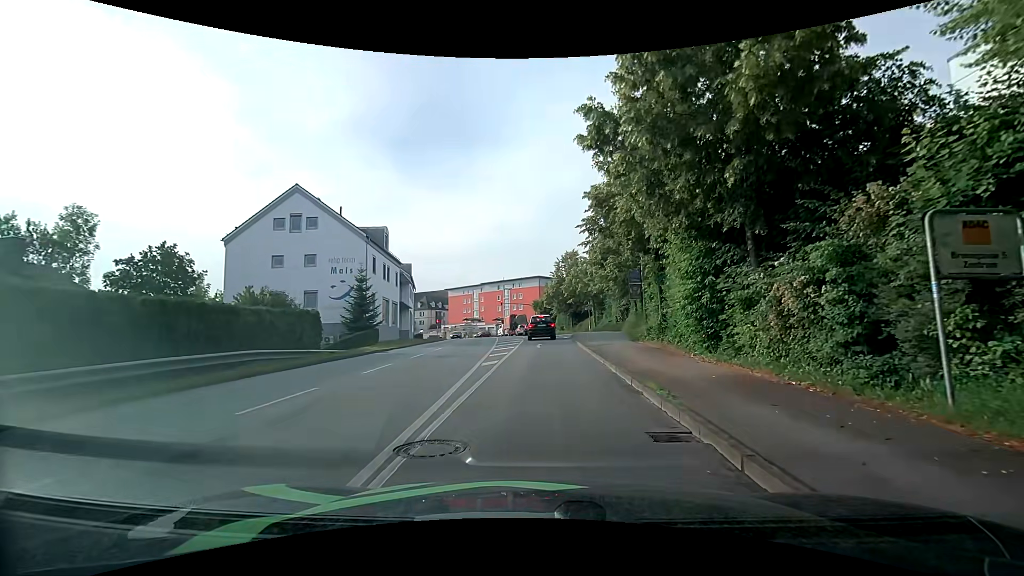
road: tertiary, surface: asphalt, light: Day
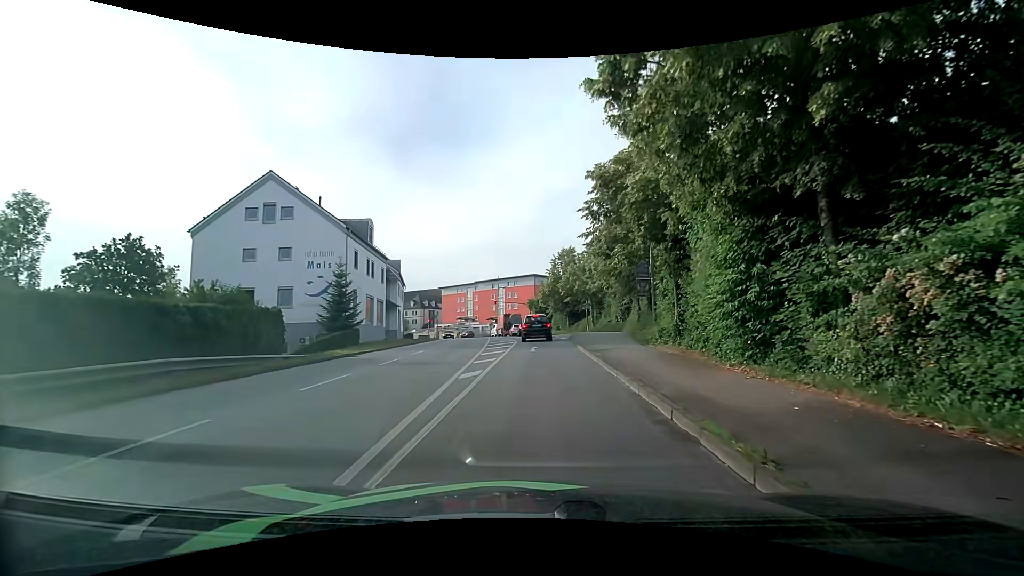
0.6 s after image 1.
(+0.1, +3.3) m; +1°
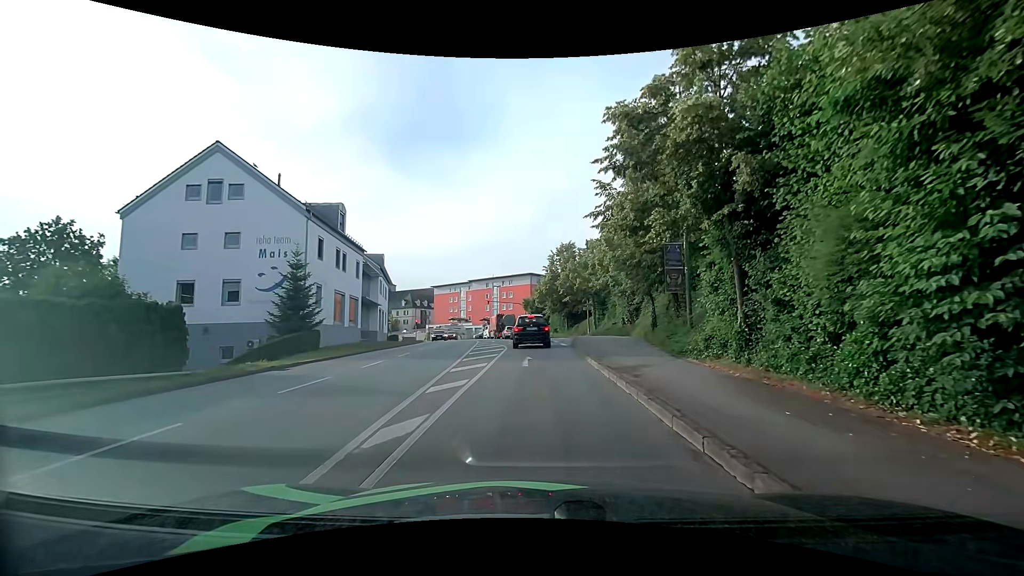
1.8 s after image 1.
(+0.1, +6.0) m; +1°
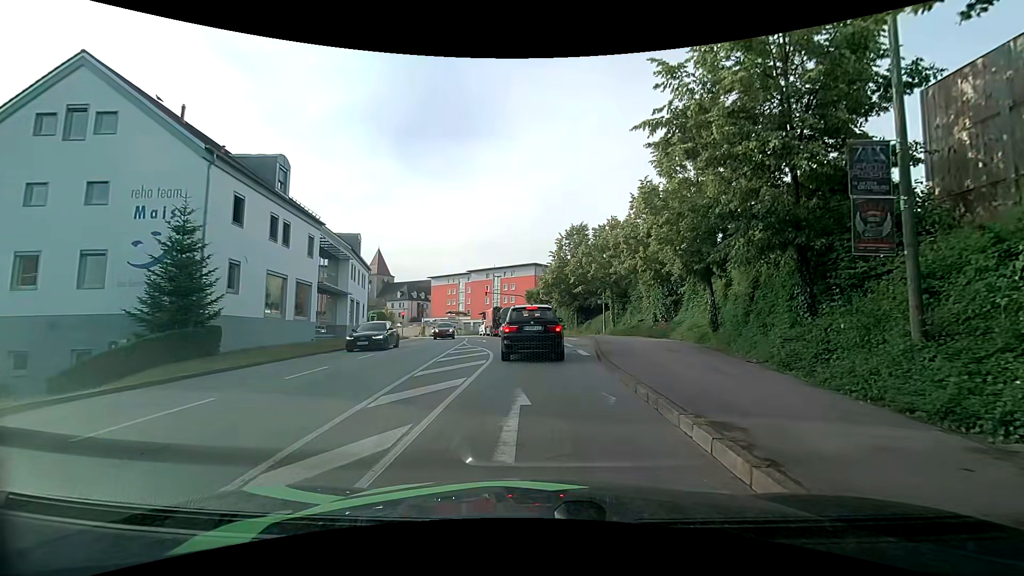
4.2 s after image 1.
(0.0, +10.1) m; 0°
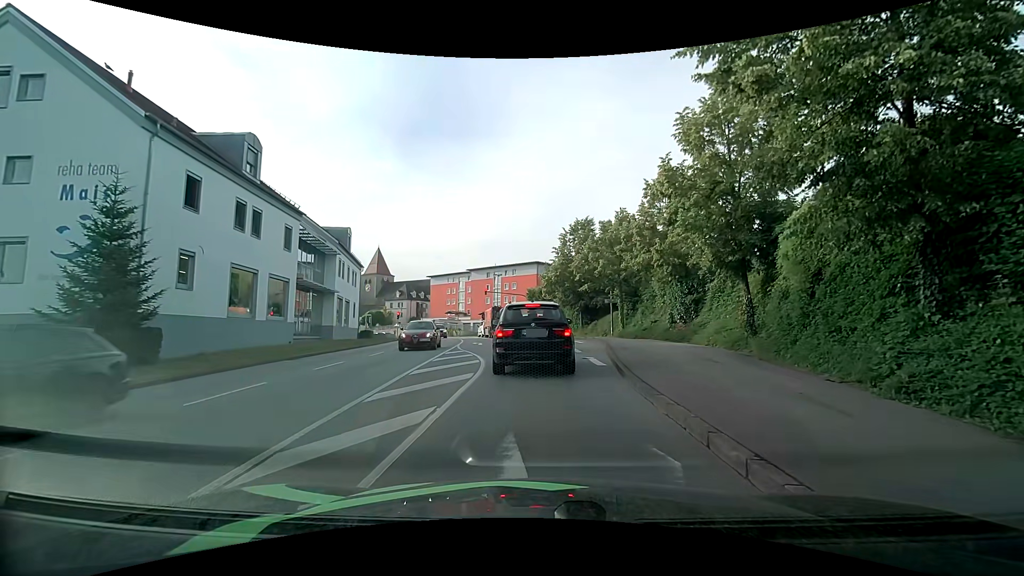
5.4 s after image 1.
(0.0, +3.5) m; -1°
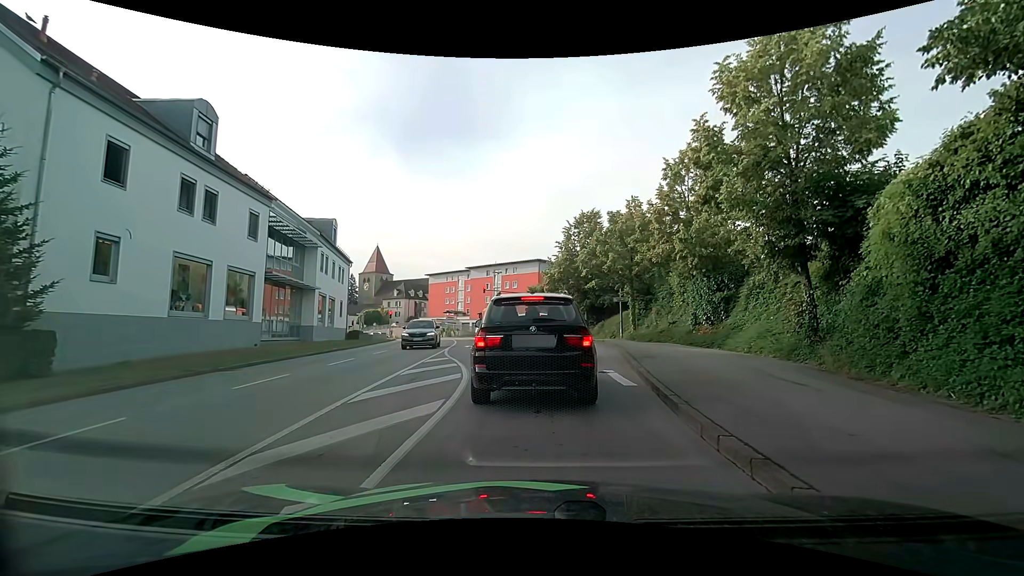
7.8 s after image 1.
(+0.1, +3.9) m; 0°
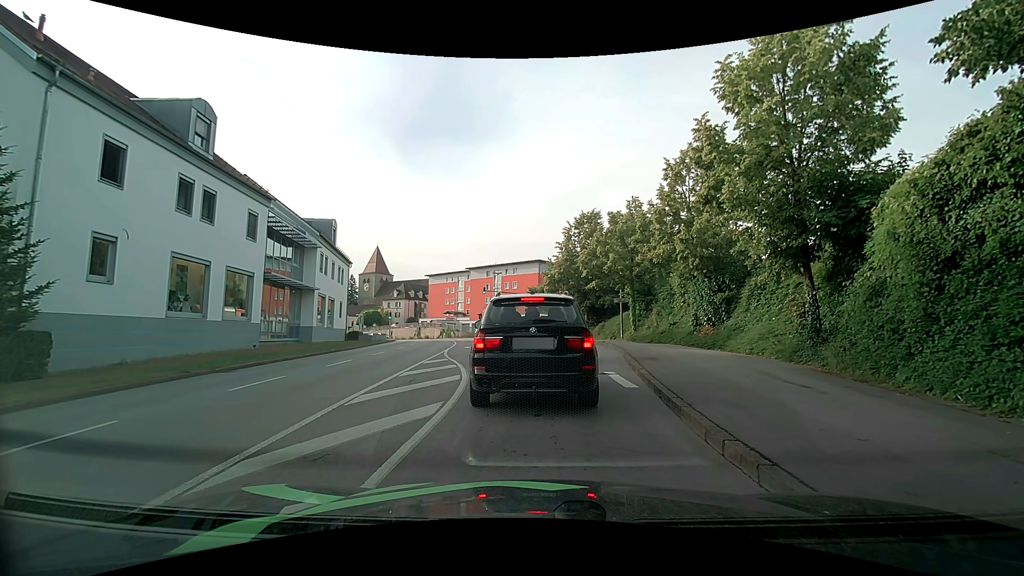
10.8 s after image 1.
(0.0, +0.2) m; 0°
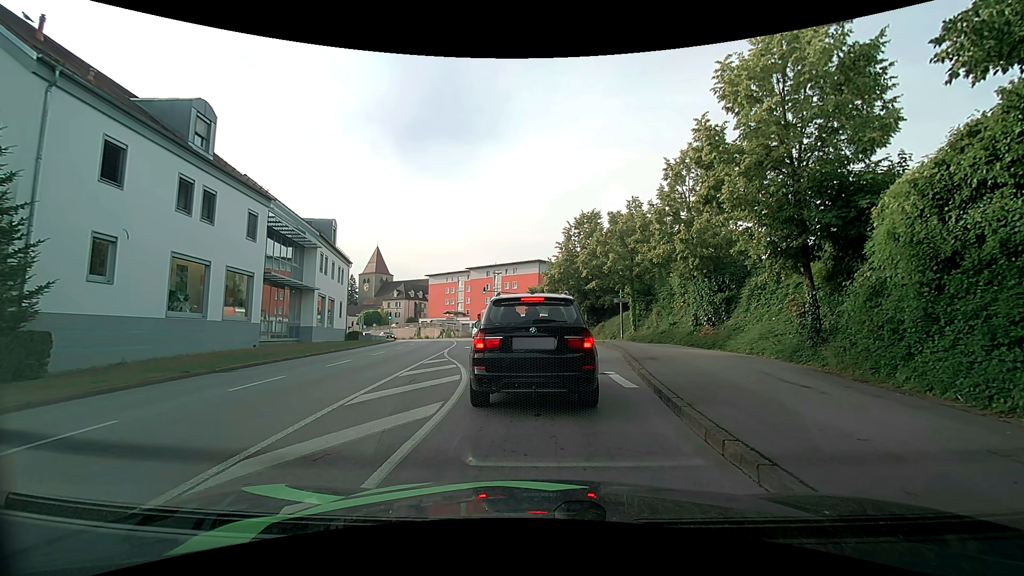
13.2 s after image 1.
(0.0, 0.0) m; 0°
(0, +10) (0, +20) (0, +30) (-1, +40) (-3, +50) (-5, +60) (-7, +69) (-10, +79) (-14, +88) (-19, +97) m
